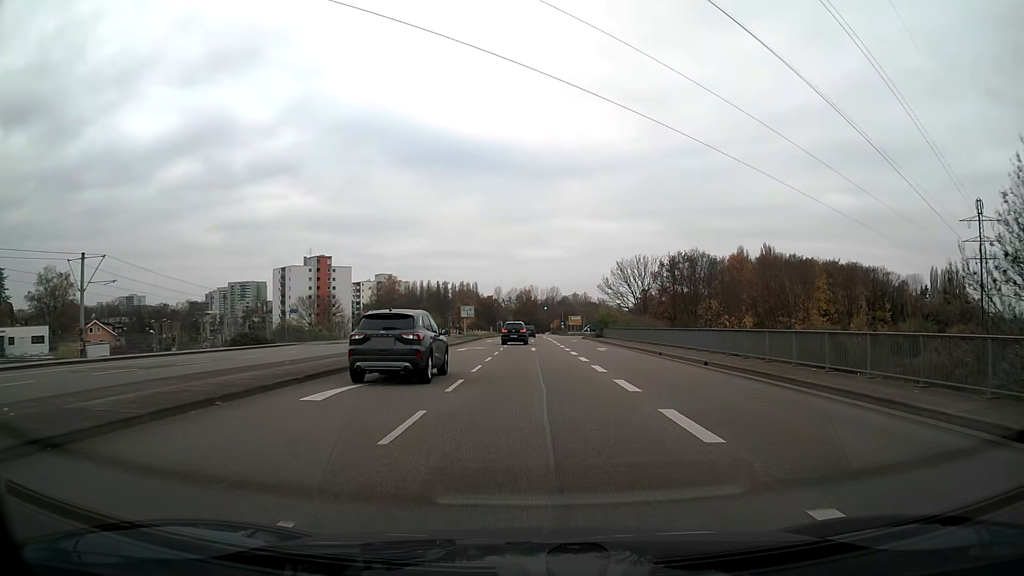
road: secondary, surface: asphalt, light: Day
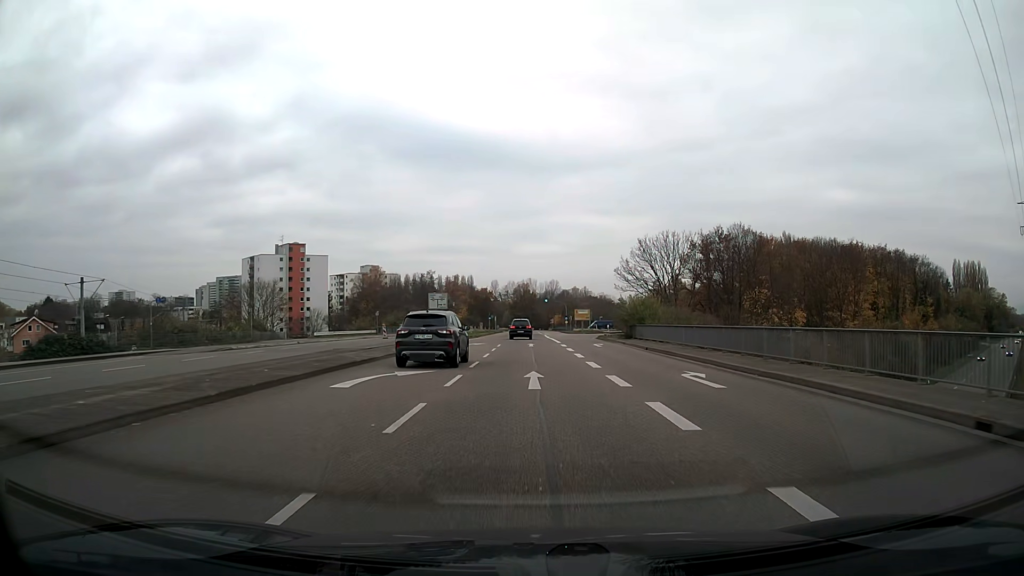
(0.0, +23.2) m; 0°
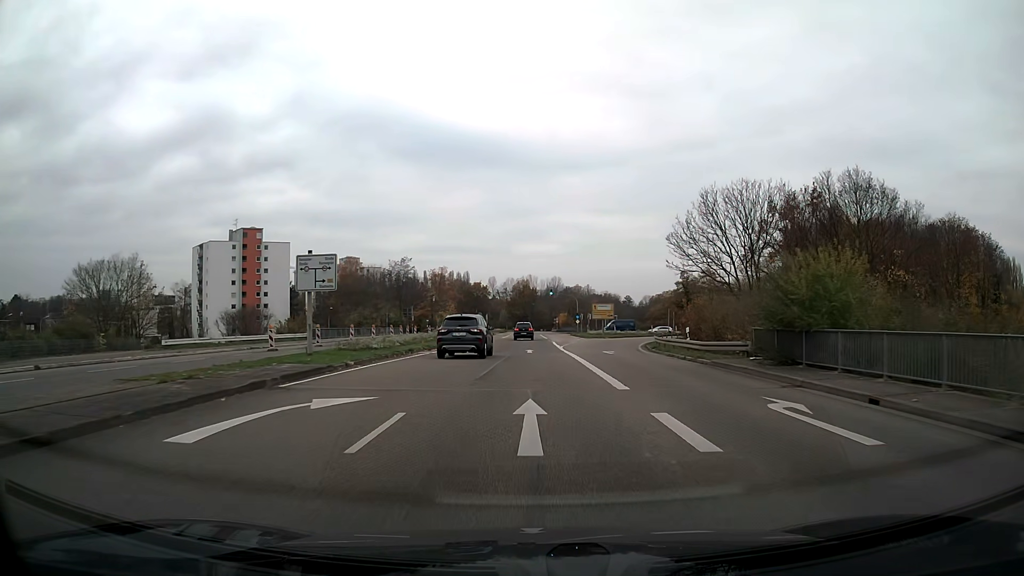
(0.0, +31.1) m; 0°
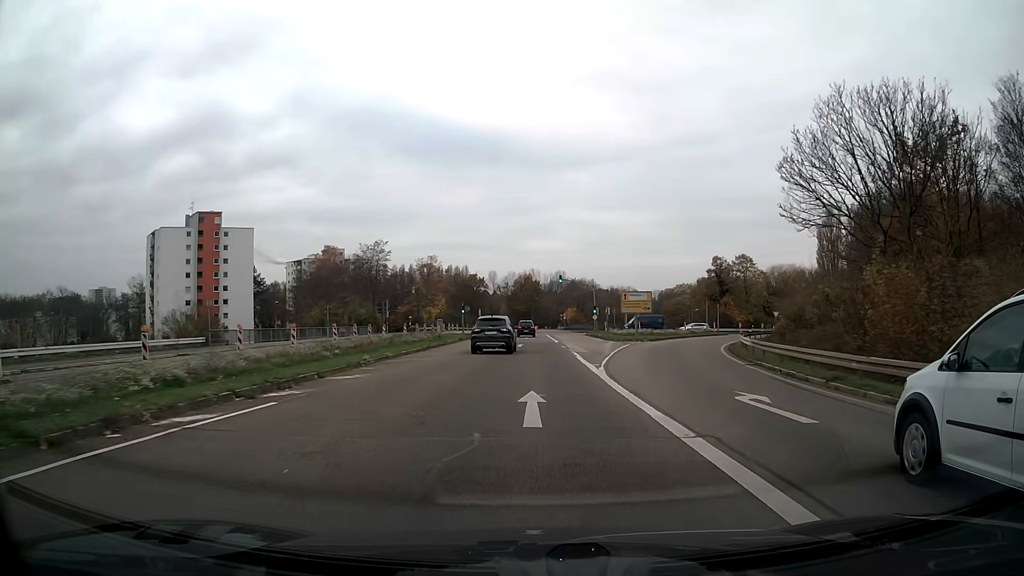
(0.0, +23.2) m; 0°
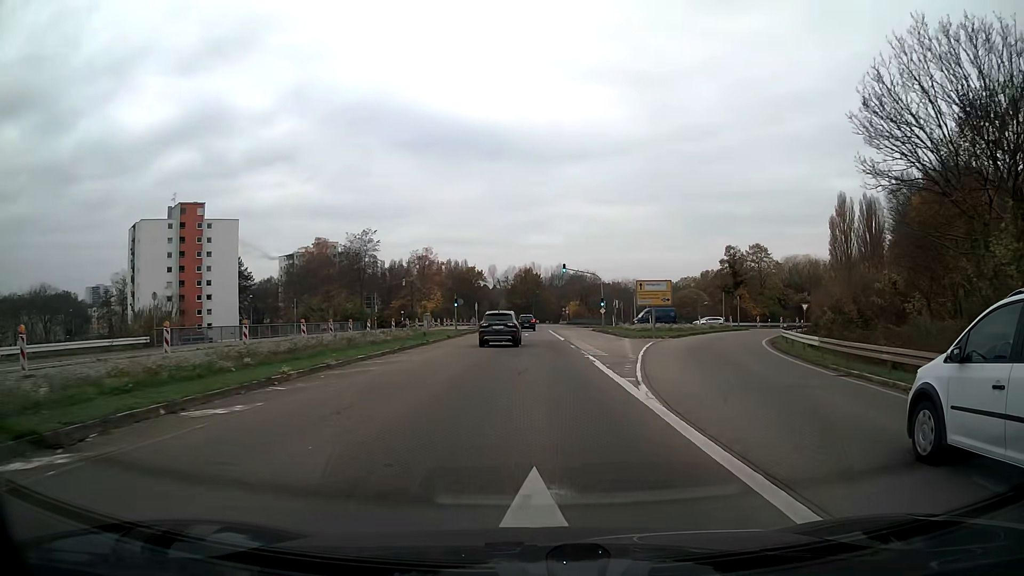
(0.0, +7.7) m; 0°
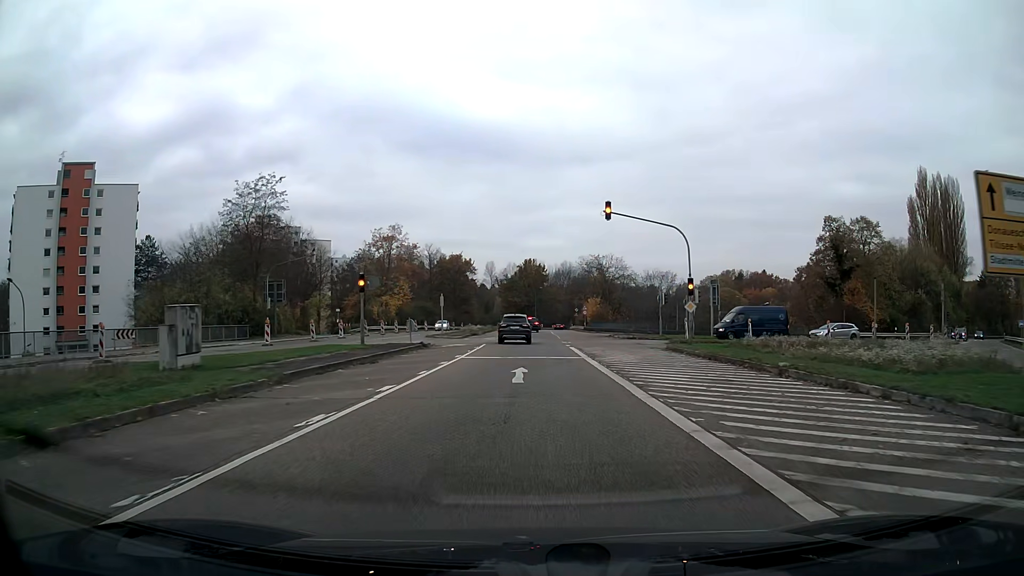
(-0.1, +37.9) m; 0°
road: trunk_link
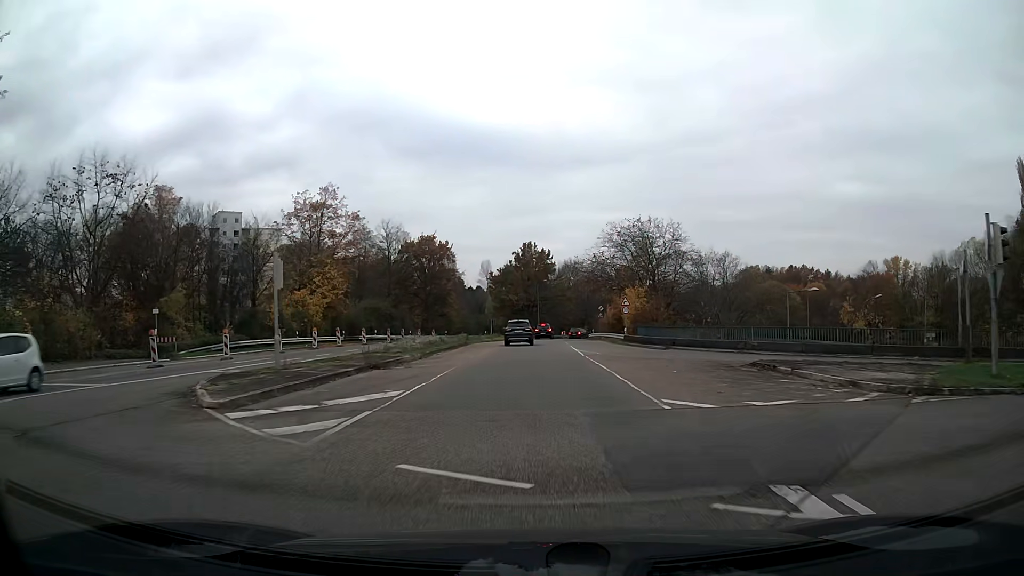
(-0.1, +37.5) m; 0°
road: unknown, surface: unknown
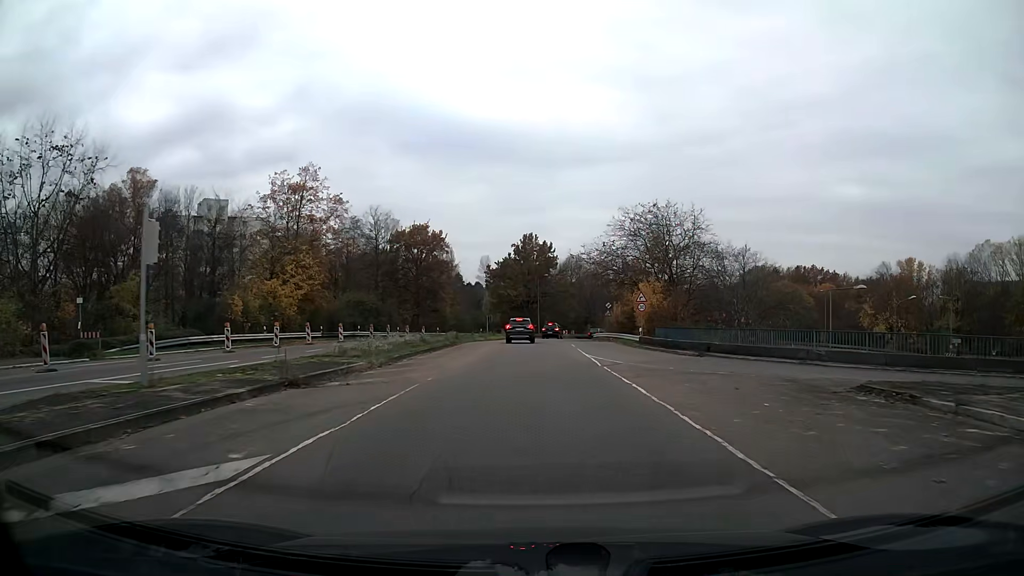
(0.0, +7.4) m; 0°
(0, +10) (0, +20) (0, +30) (0, +40) (0, +50) (+1, +60) (+2, +70) (+4, +80) (+9, +88) (+17, +95) m
